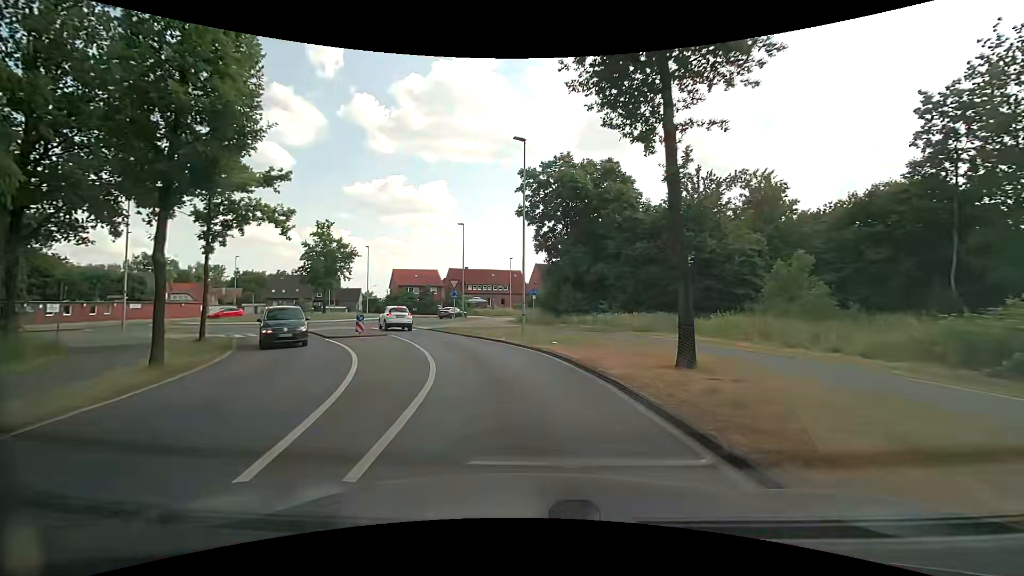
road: tertiary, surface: asphalt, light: Day
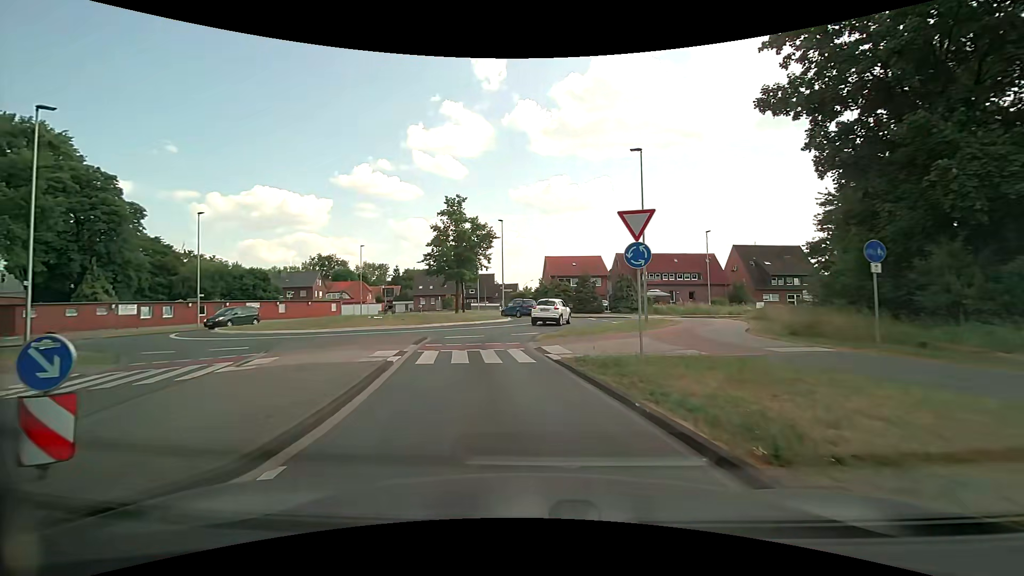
(-3.5, +22.7) m; -19°
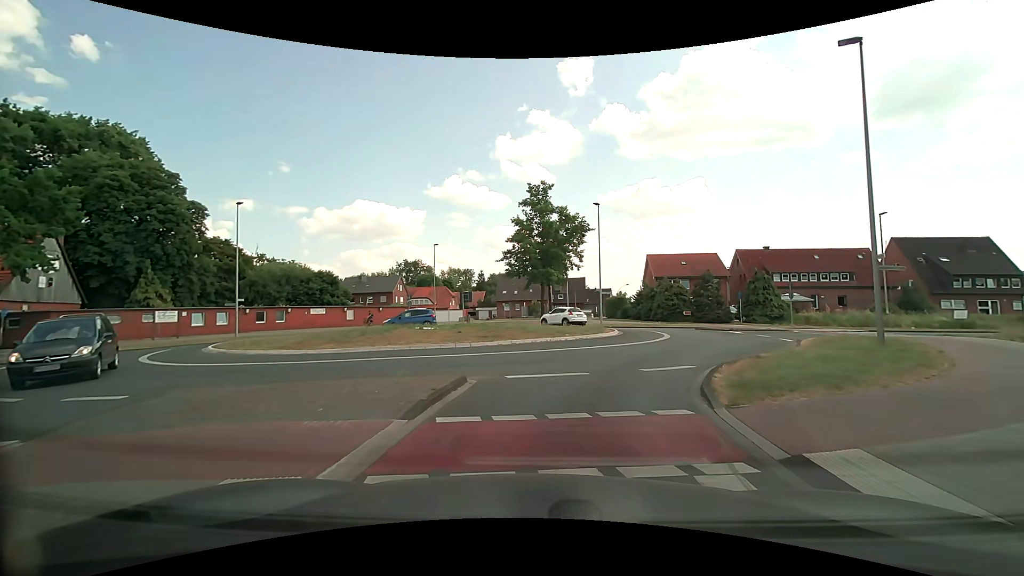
(-1.0, +10.4) m; -10°
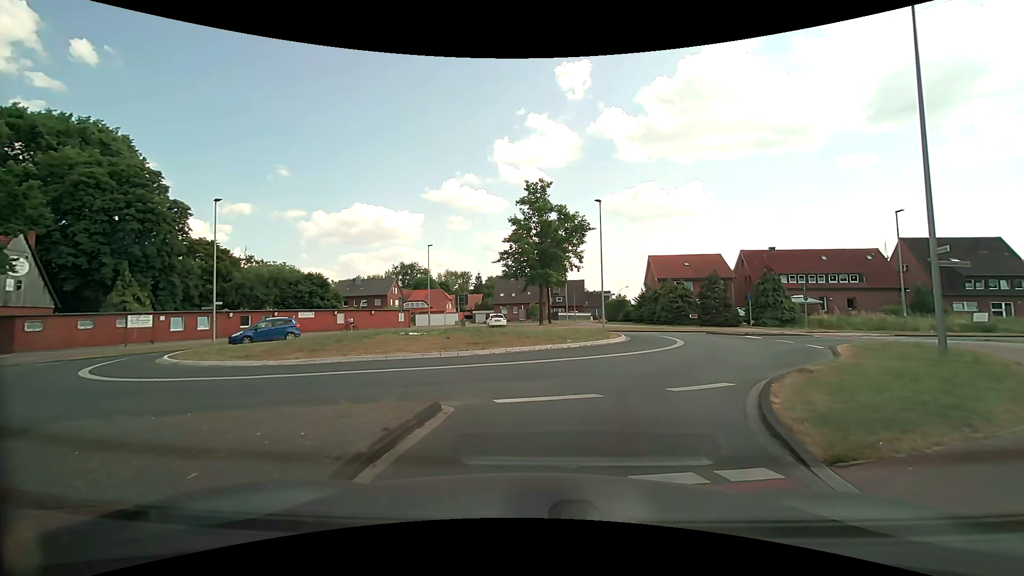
(0.0, +2.4) m; -1°
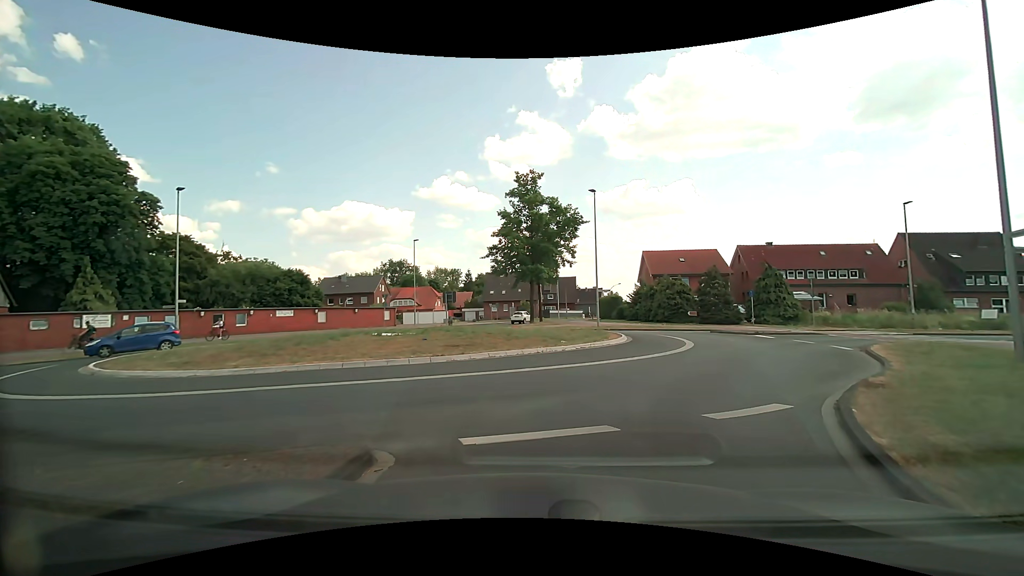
(0.0, +2.5) m; -1°
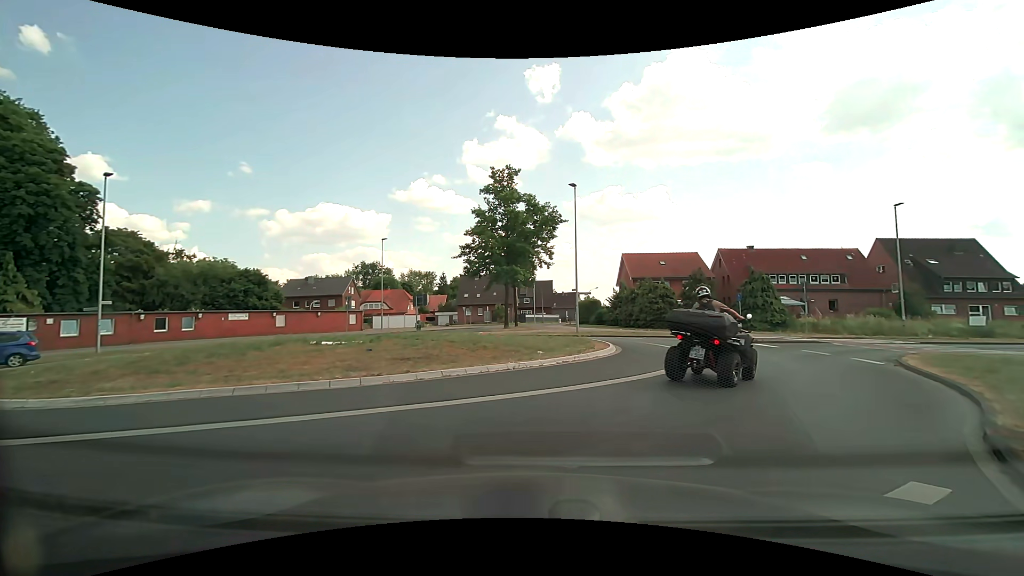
(+0.1, +3.3) m; +4°
(+3, +9) (+7, +18) (+5, +28) (-3, +34) (-12, +33) (-20, +26) (-27, +20) (-36, +16) (-46, +13) (-55, +10) m
